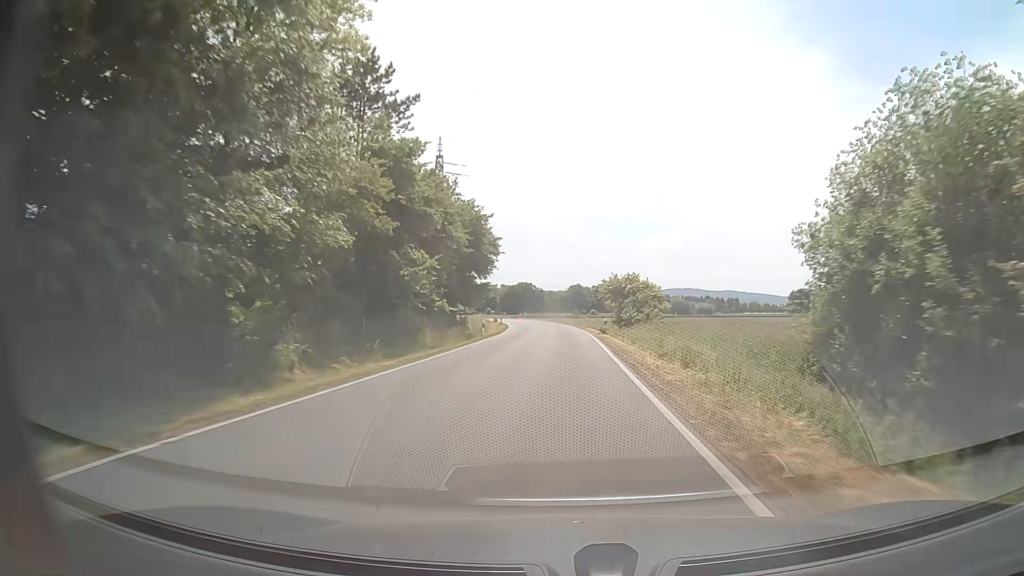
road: secondary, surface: asphalt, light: Day
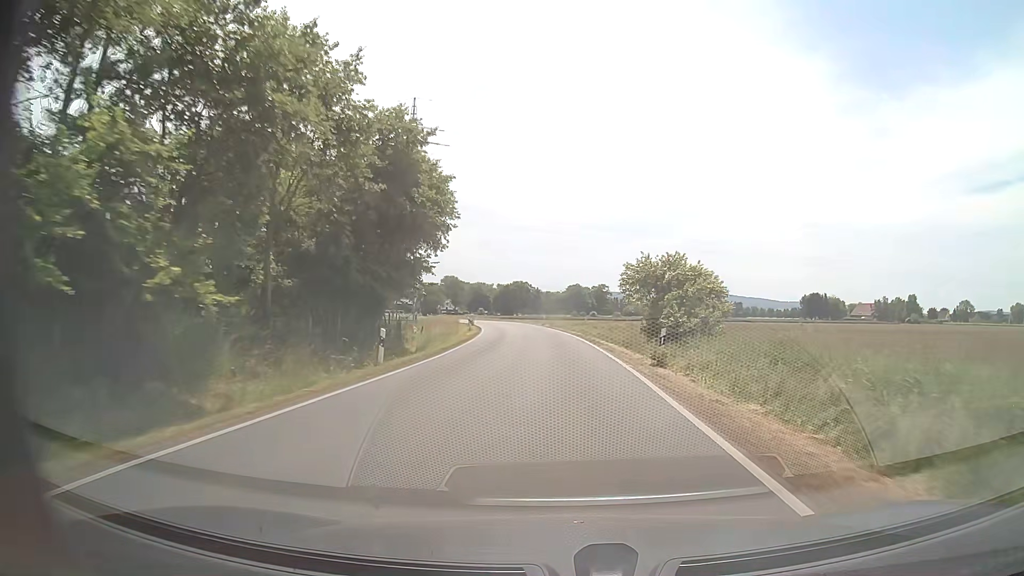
(+0.2, +23.3) m; 0°
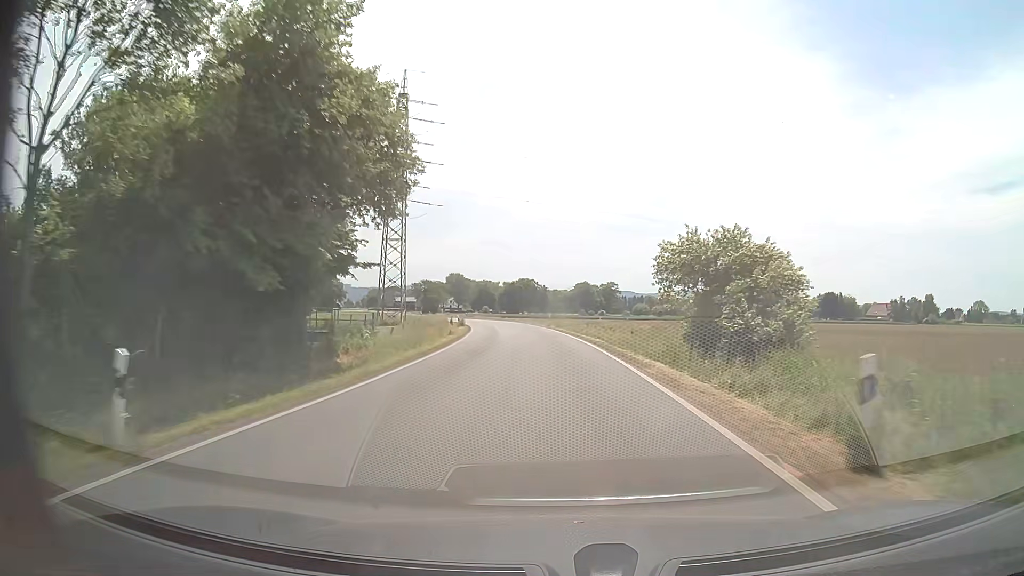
(0.0, +11.7) m; 0°
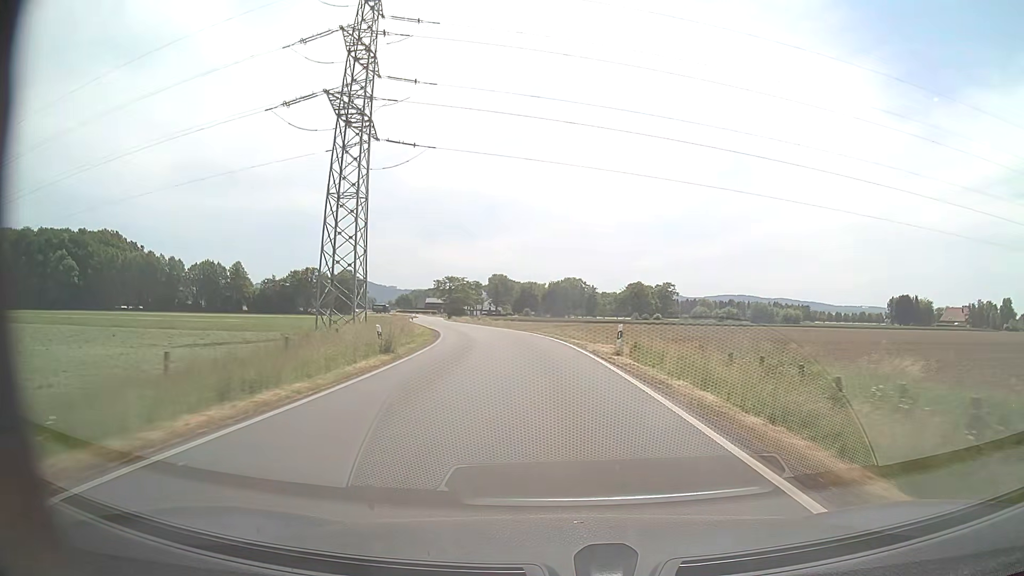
(-0.9, +35.0) m; -4°
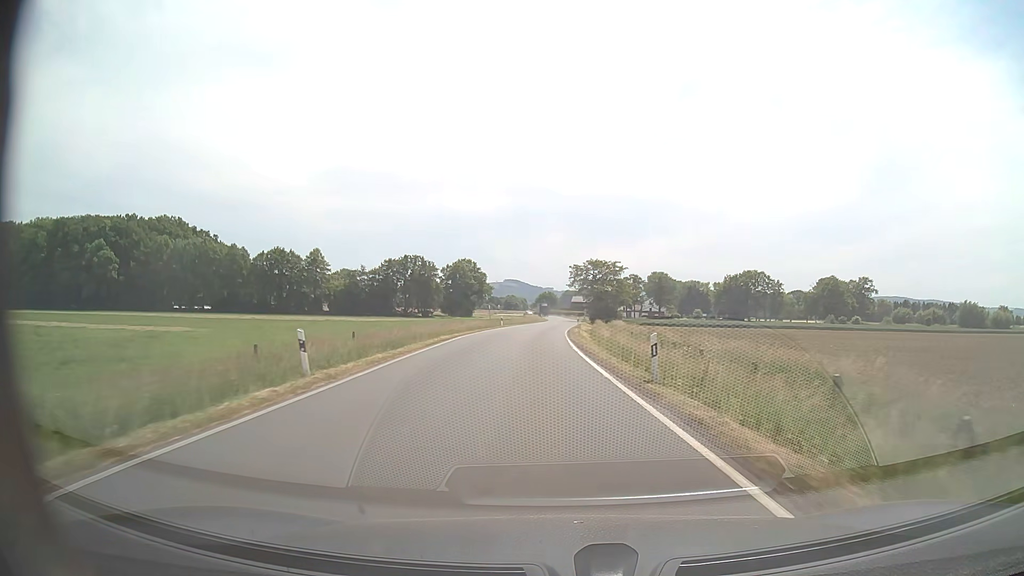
(-6.8, +57.7) m; -13°
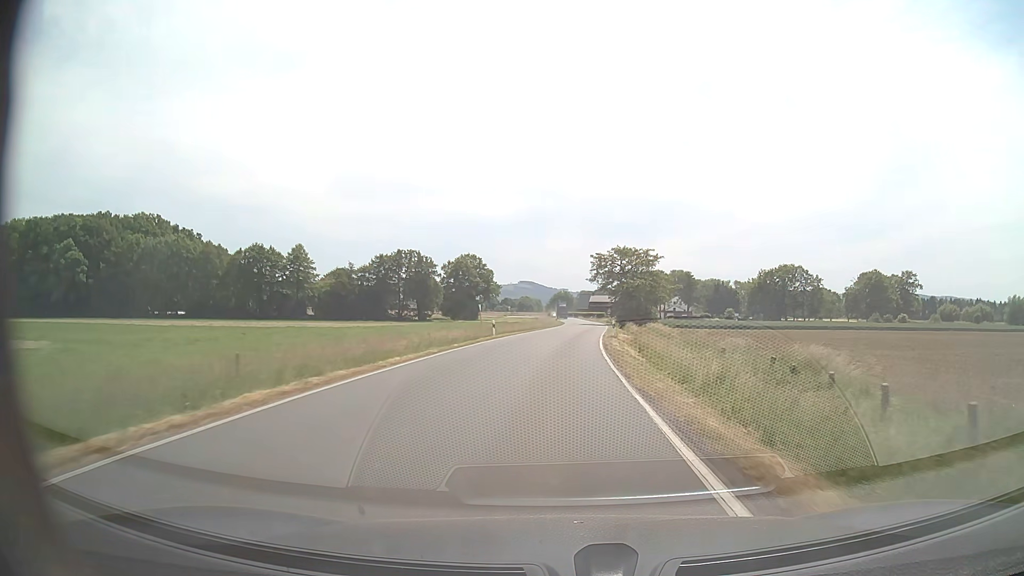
(-0.5, +23.3) m; -2°
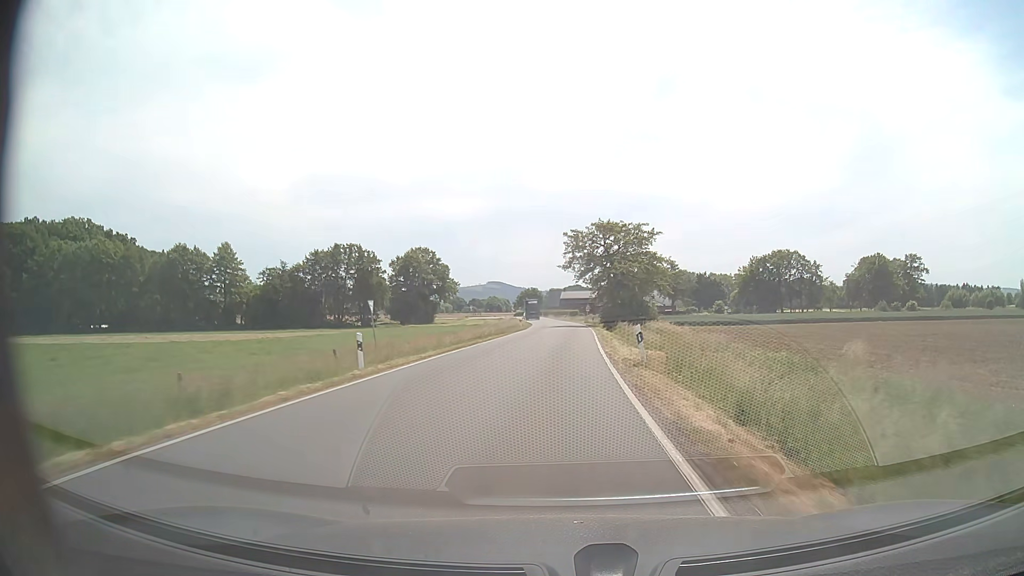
(+0.5, +23.3) m; +2°
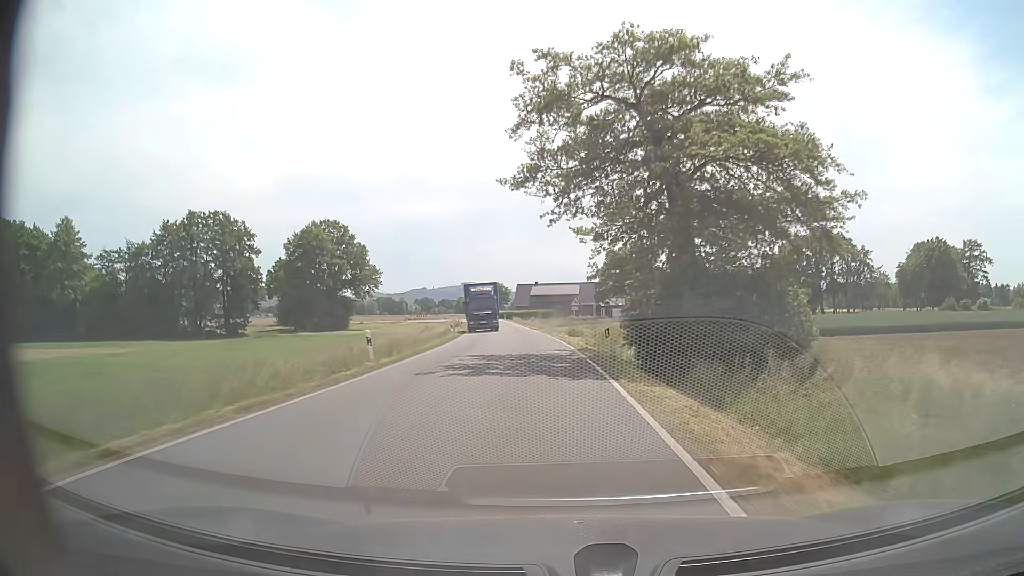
(+1.4, +46.7) m; +2°
(0, +10) (0, +20) (-1, +30) (-1, +40) (-2, +50) (-3, +60) (-4, +70) (-5, +80) (-7, +90) (-8, +100) m
